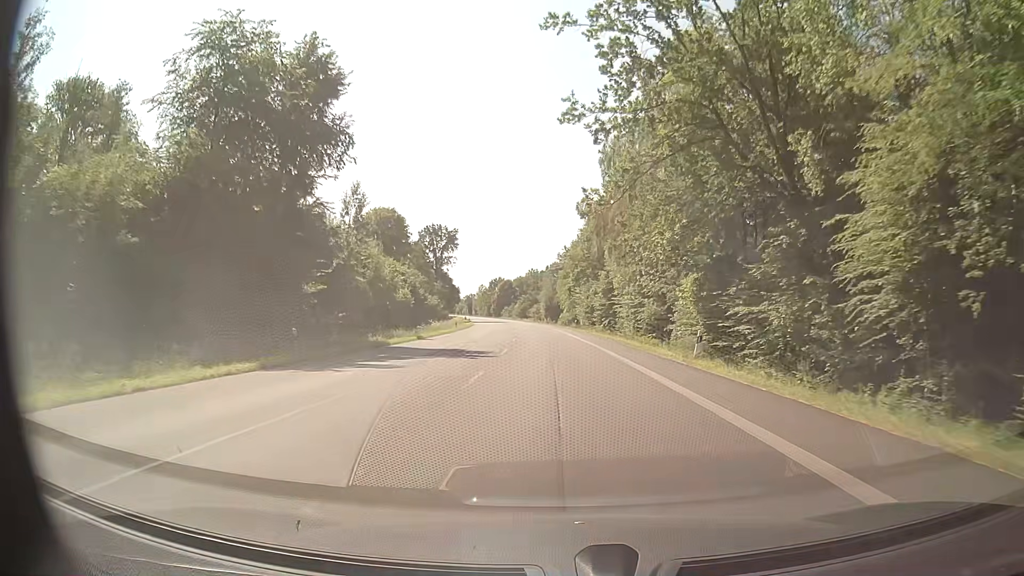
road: primary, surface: asphalt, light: Day
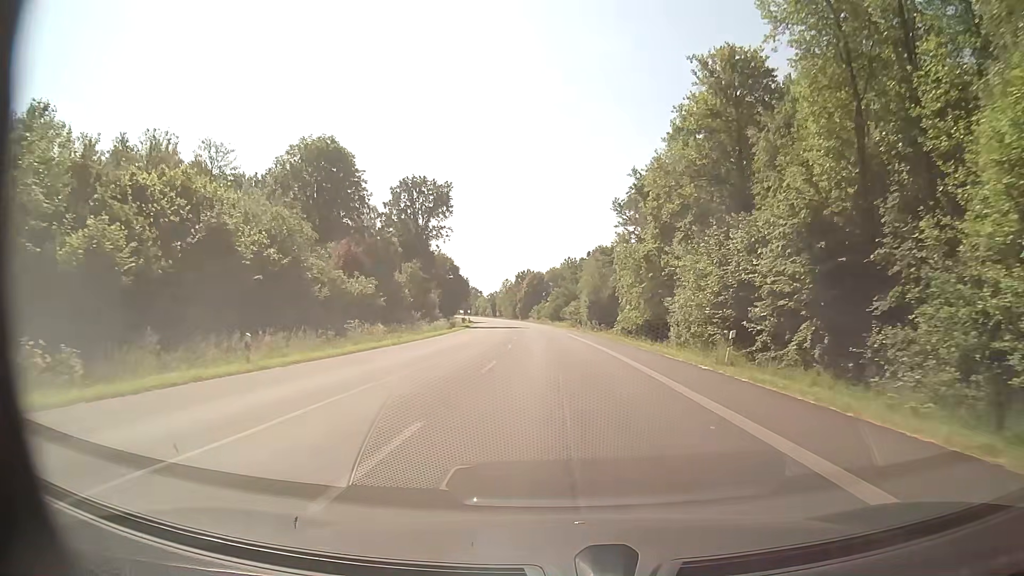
(-1.7, +55.3) m; -3°
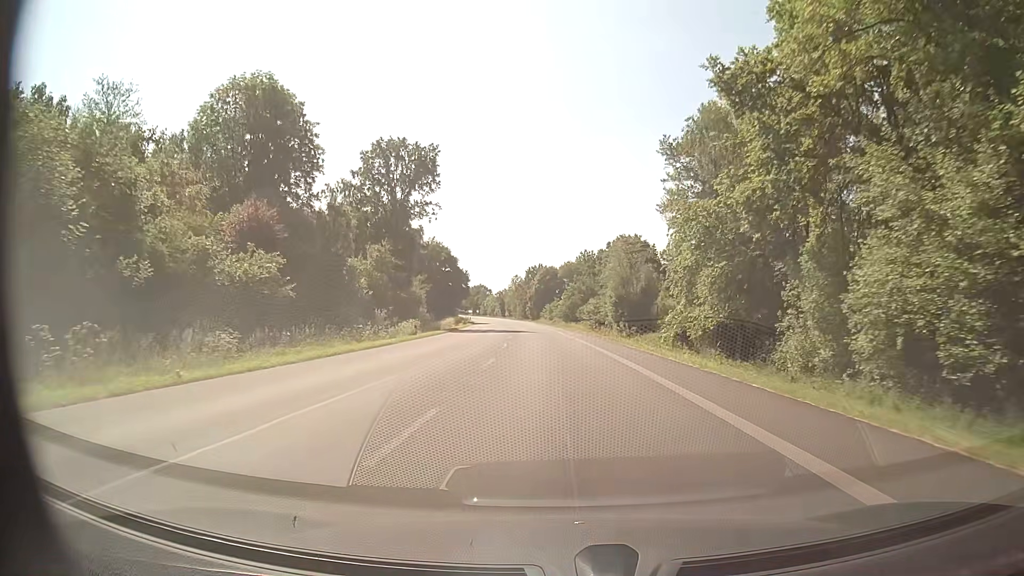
(-0.3, +22.1) m; -1°
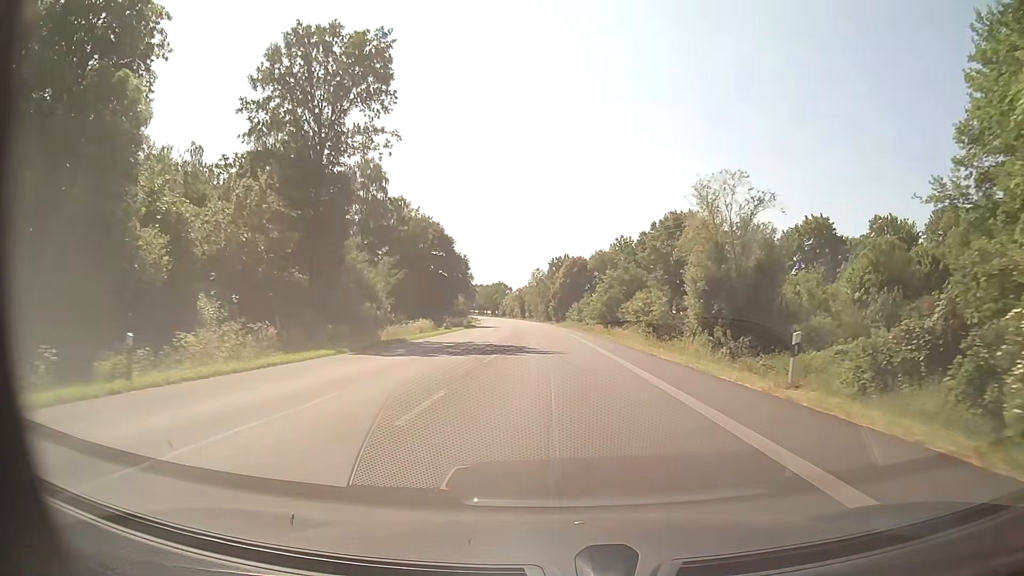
(-0.6, +33.2) m; -2°
